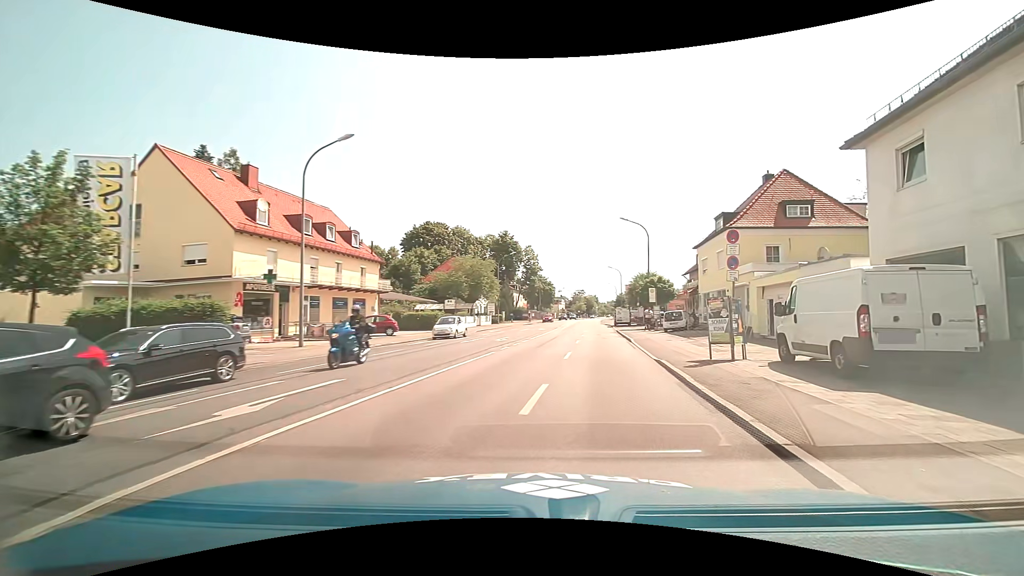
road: primary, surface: asphalt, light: Day
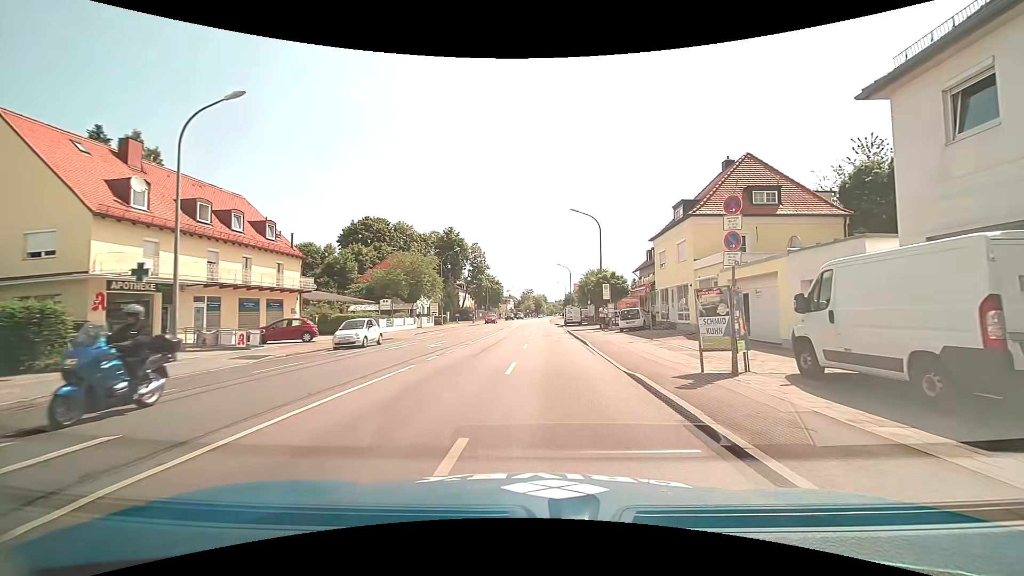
(+0.3, +4.4) m; +7°
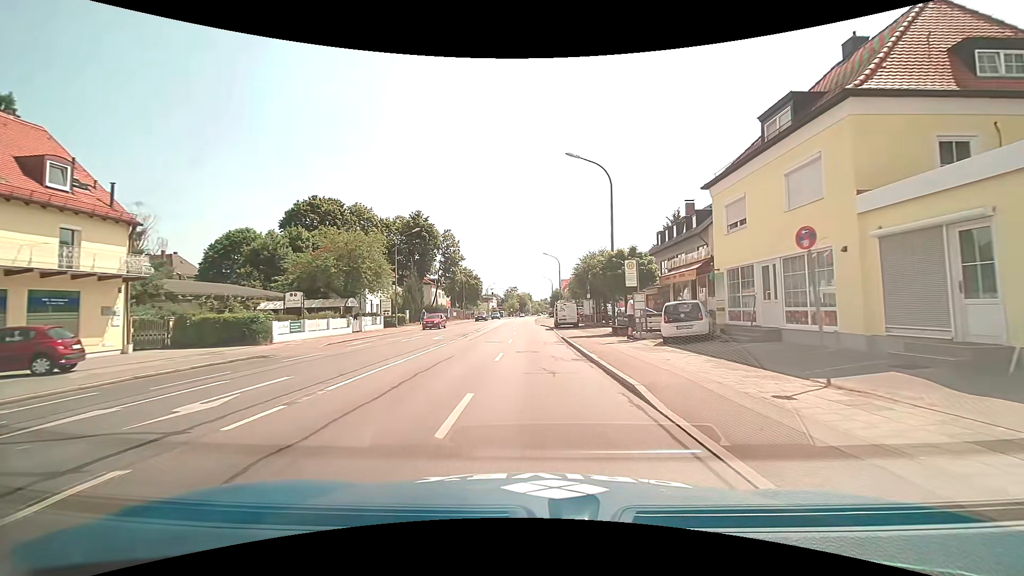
(+0.4, +15.4) m; +2°
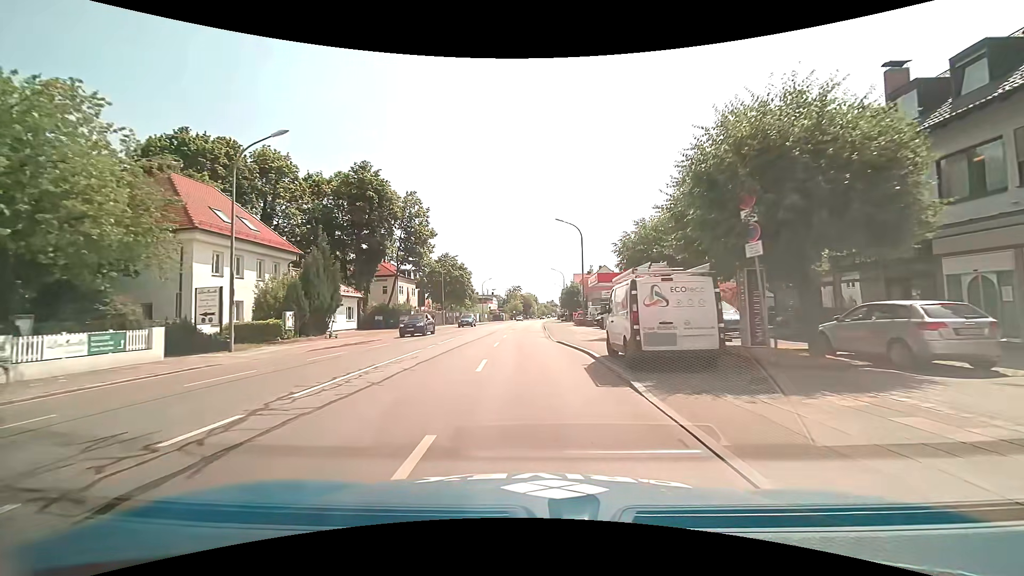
(-0.2, +30.0) m; -1°
(0, +10) (0, +20) (-1, +30) (-1, +40) (-1, +50) (-1, +60) (-1, +70) (0, +80) (0, +90) (0, +100) m
